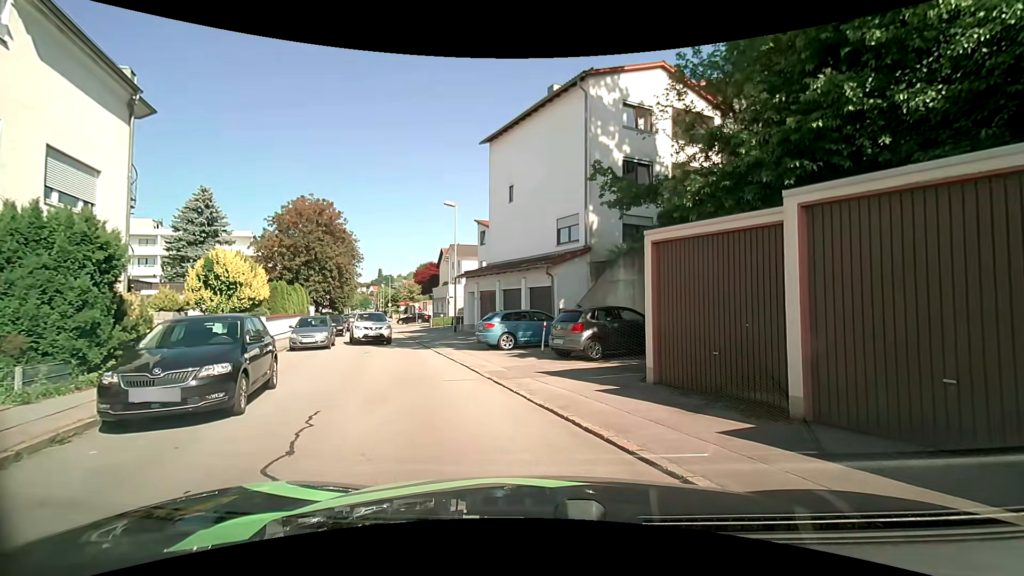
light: Day
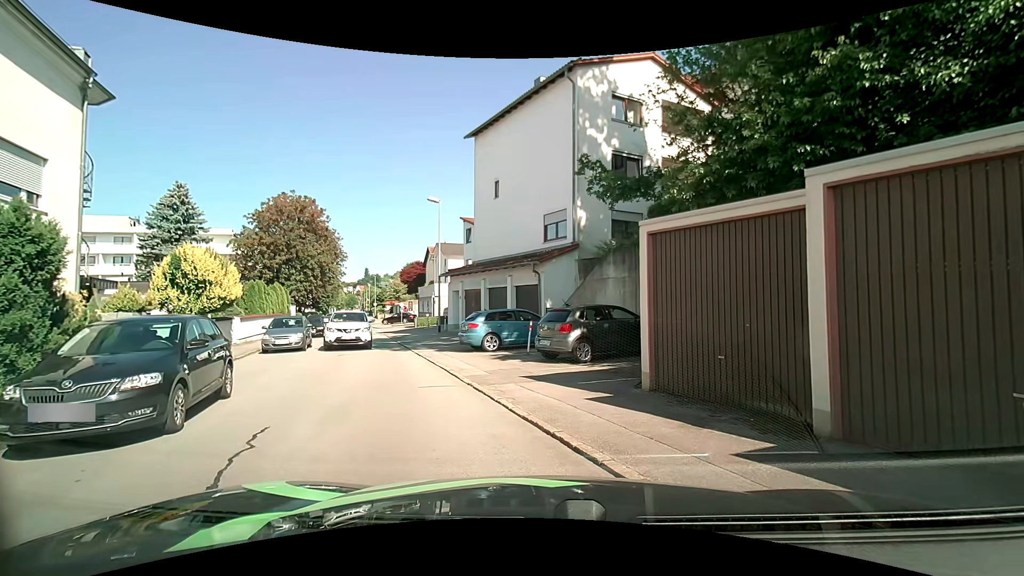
(0.0, +0.9) m; 0°
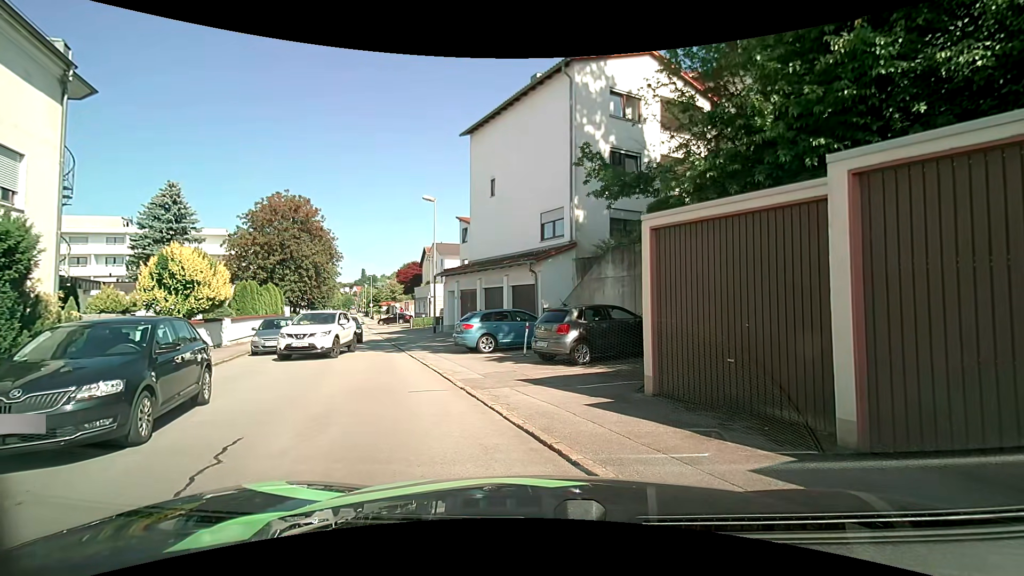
(0.0, +0.5) m; 0°
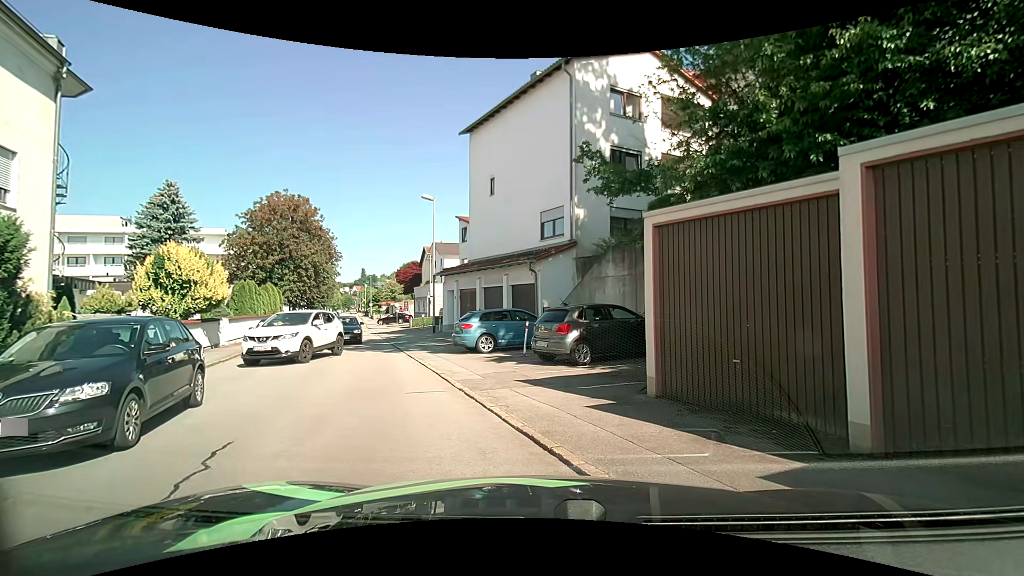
(0.0, +0.2) m; 0°
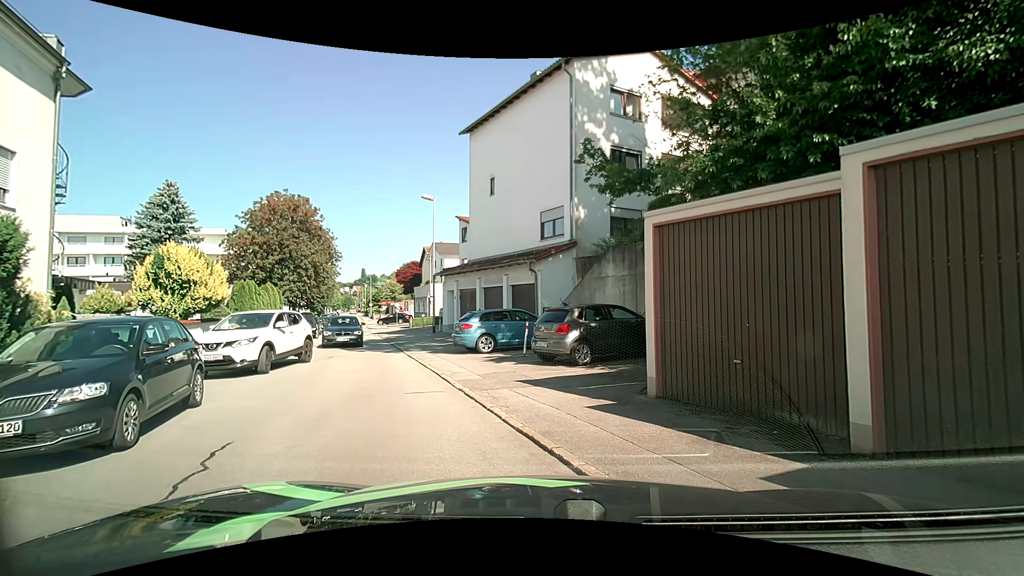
(0.0, +0.1) m; 0°
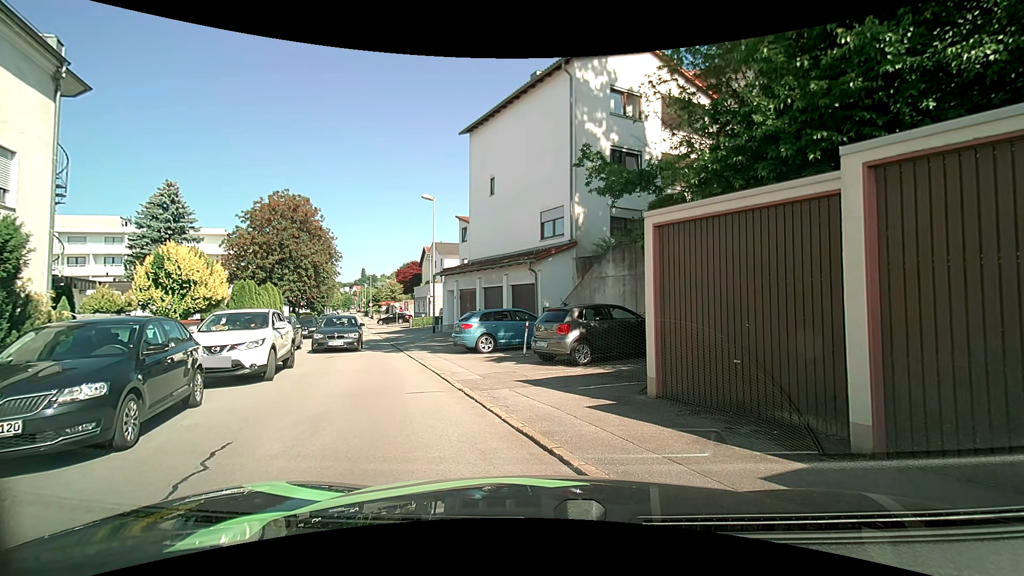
(0.0, 0.0) m; 0°
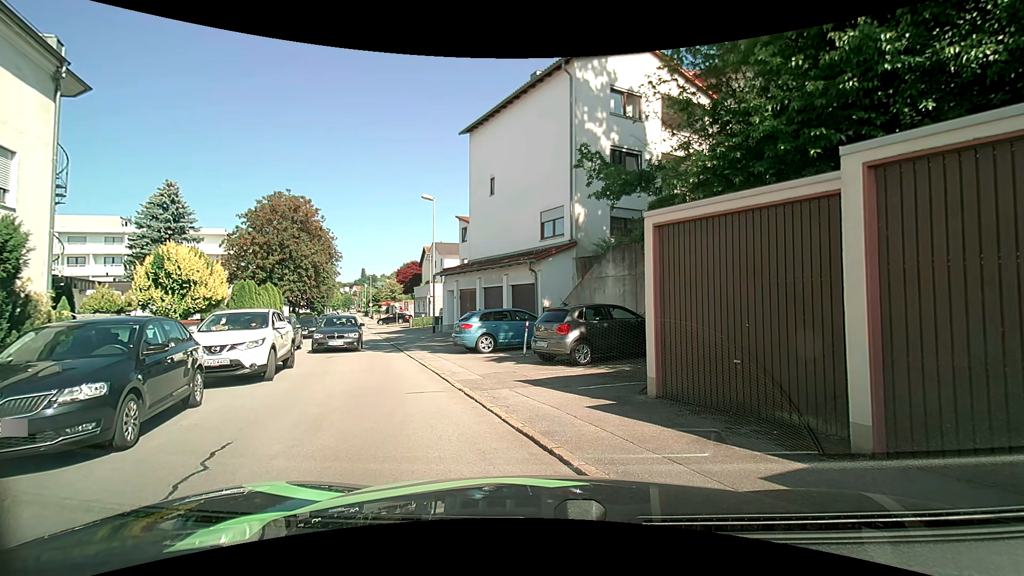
(0.0, 0.0) m; 0°
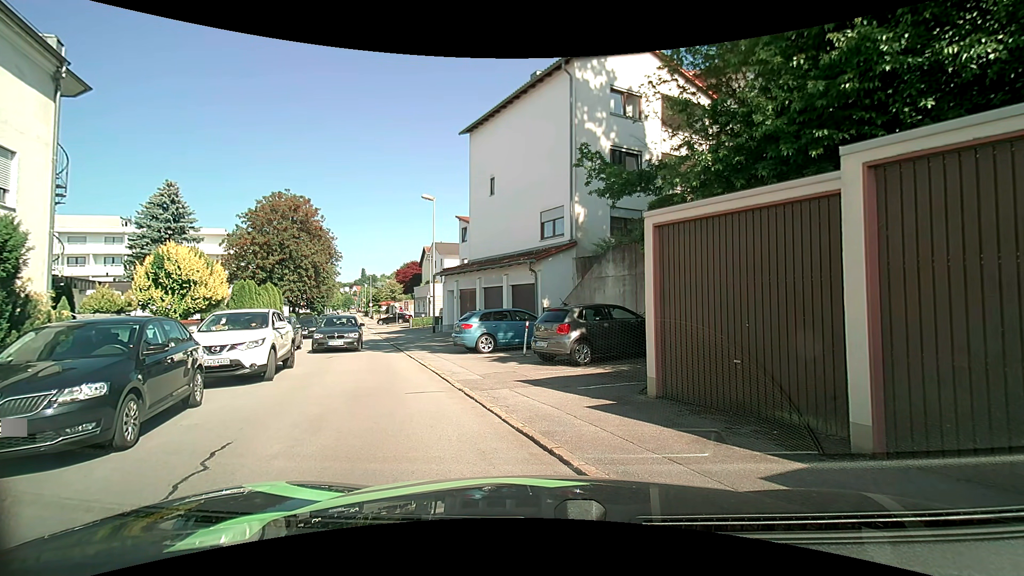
(0.0, 0.0) m; 0°
(0, +10) (-2, +20) (-3, +30) (-4, +40) (-5, +50) (-7, +60) (-8, +69) (-9, +79) (-10, +89) (-11, +99) m
